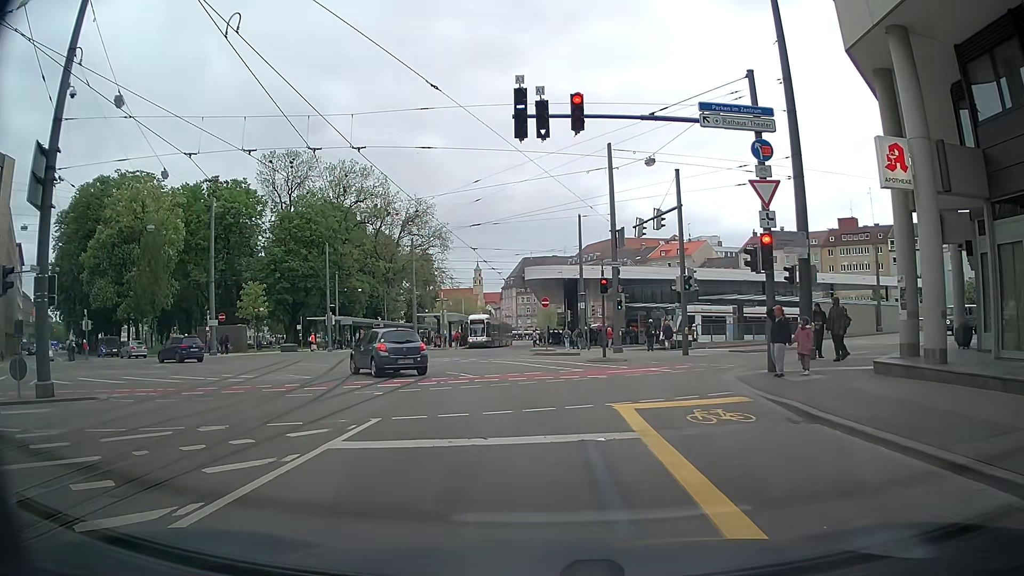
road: tertiary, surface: asphalt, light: Day
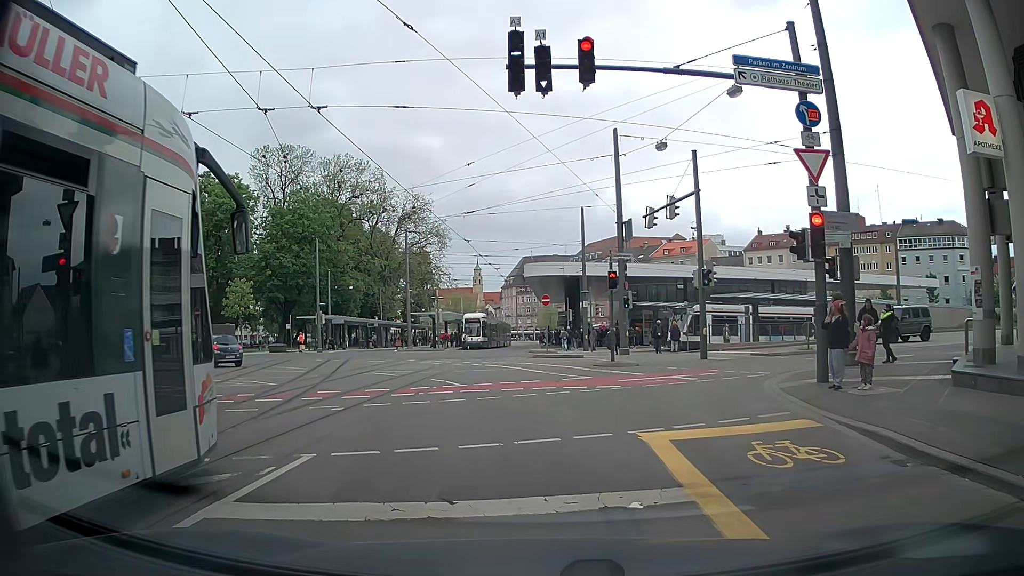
(0.0, +2.9) m; +2°
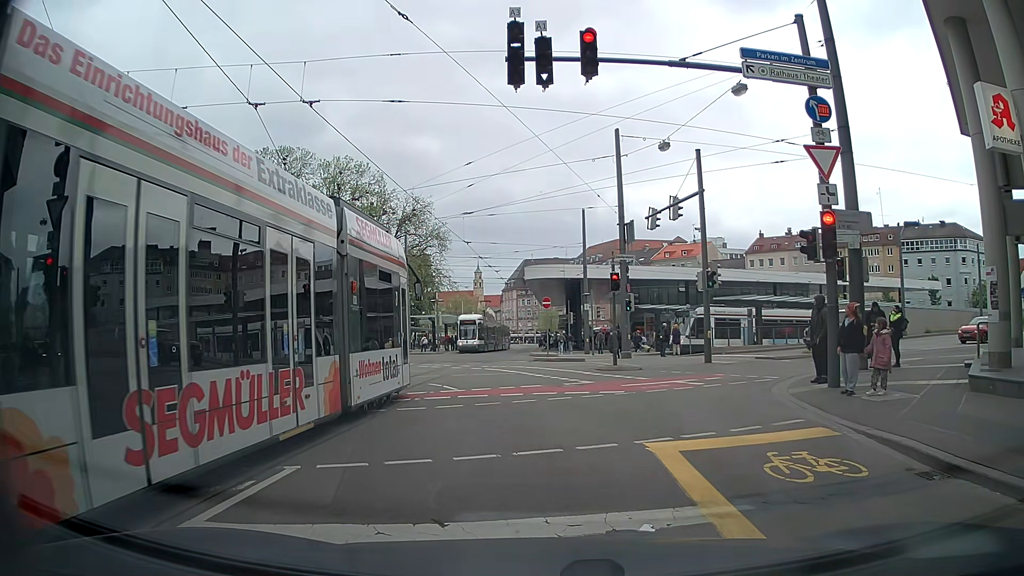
(0.0, +0.5) m; 0°
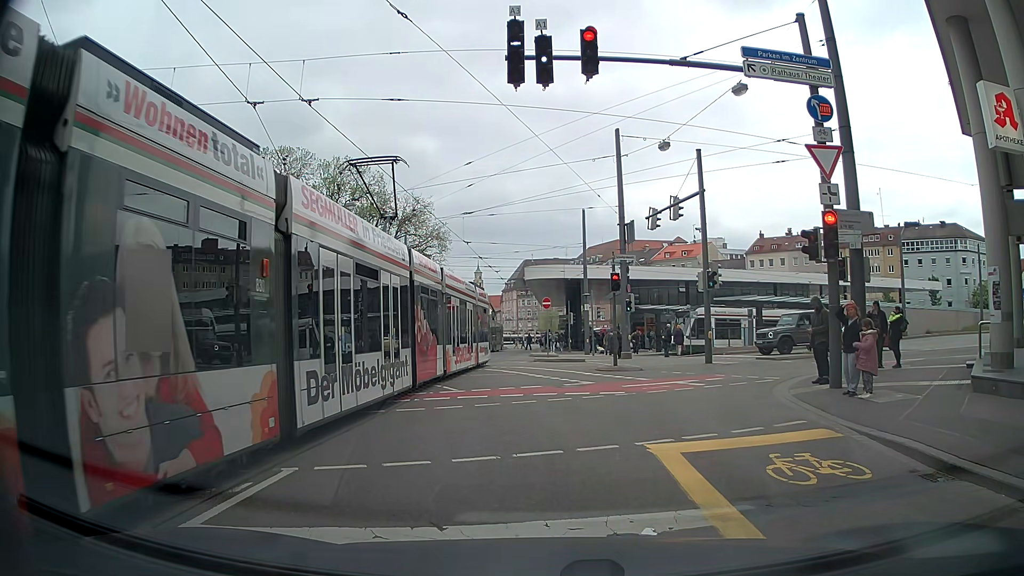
(0.0, +0.2) m; 0°
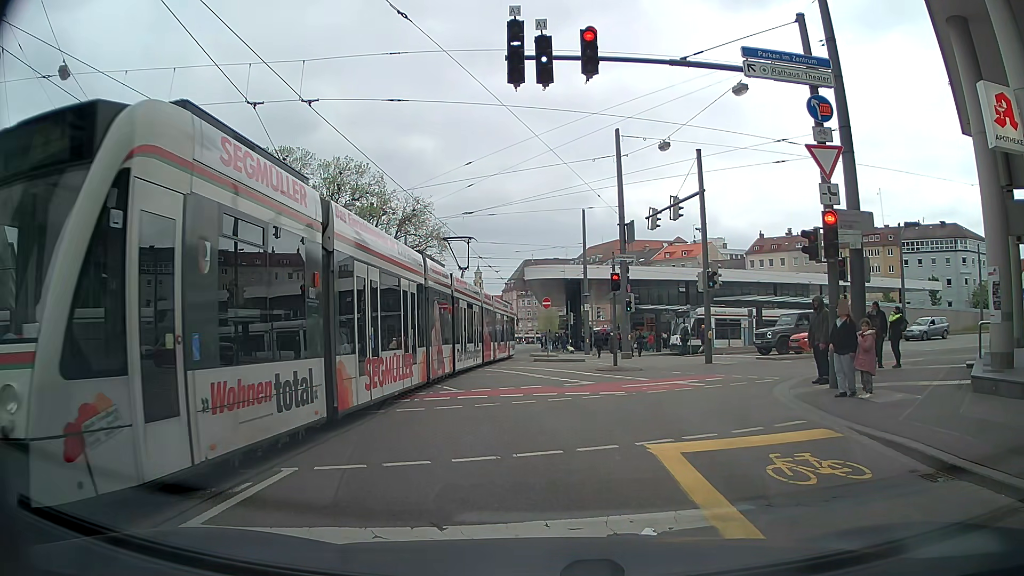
(0.0, 0.0) m; 0°
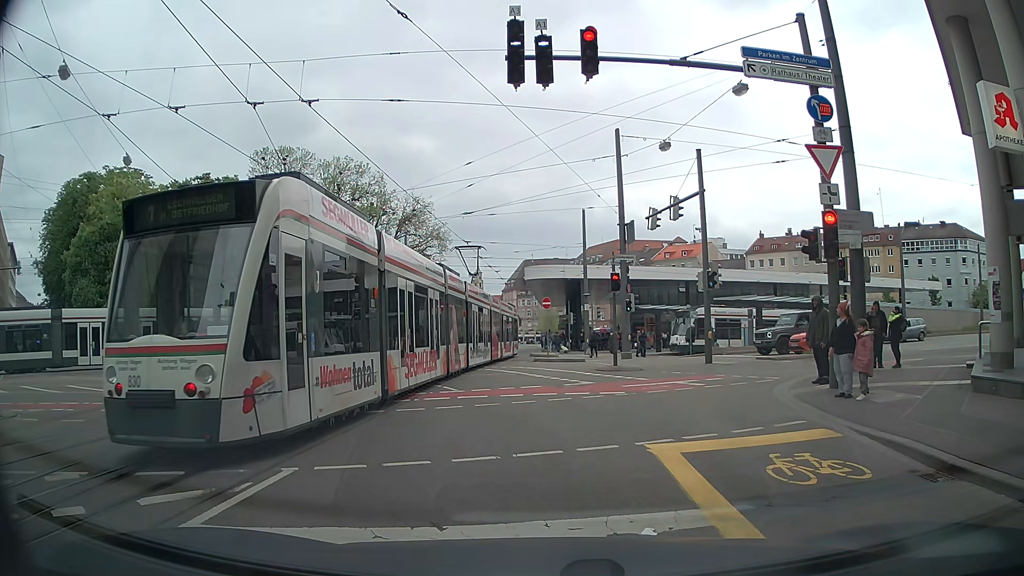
(0.0, 0.0) m; 0°
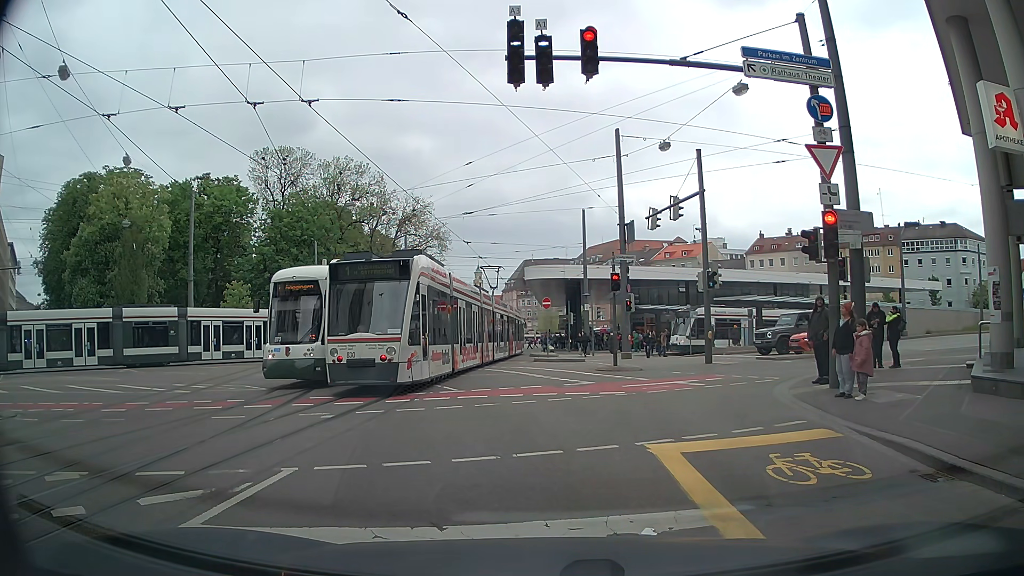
(0.0, 0.0) m; 0°
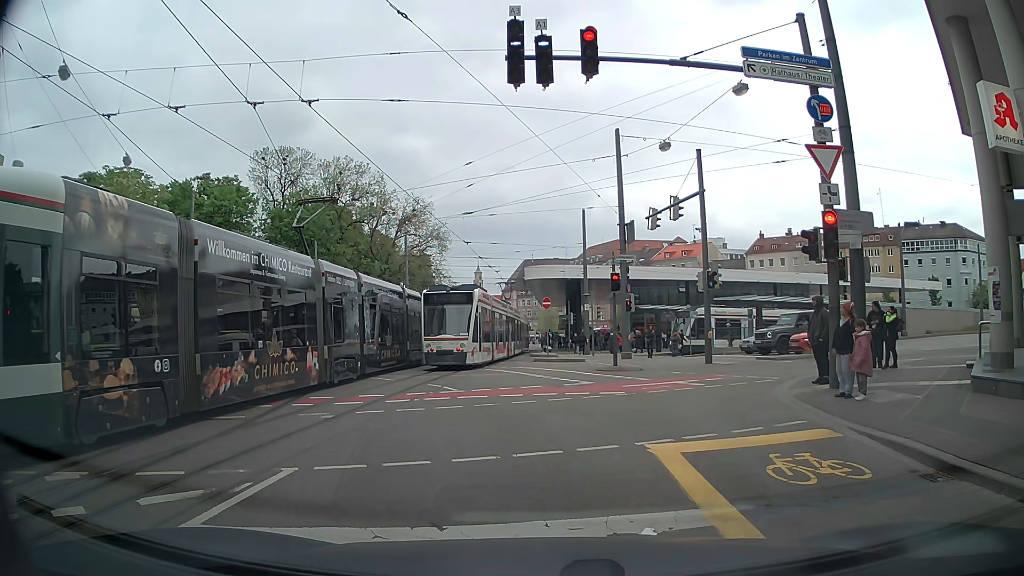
(0.0, 0.0) m; 0°
